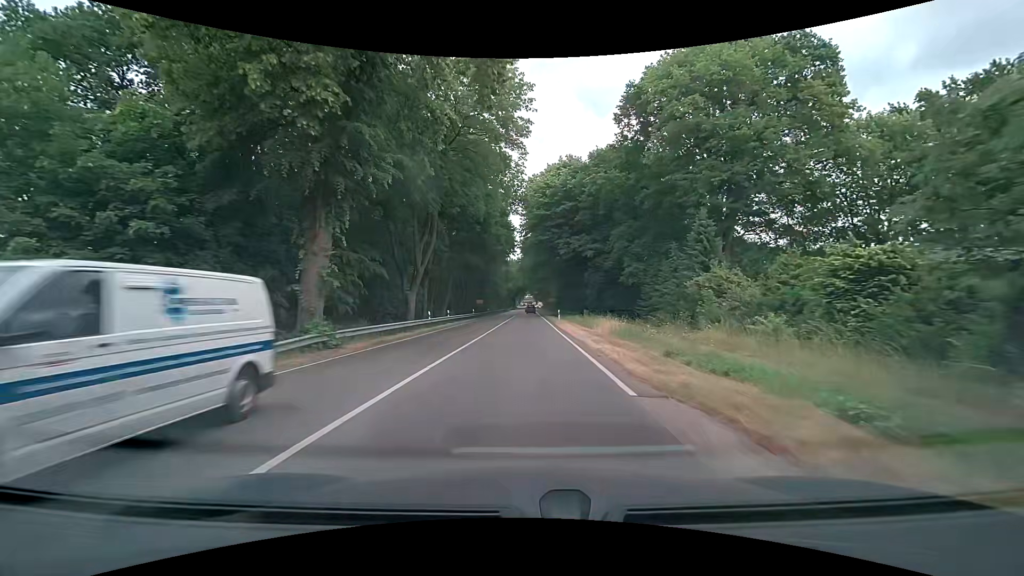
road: primary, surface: asphalt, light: Day
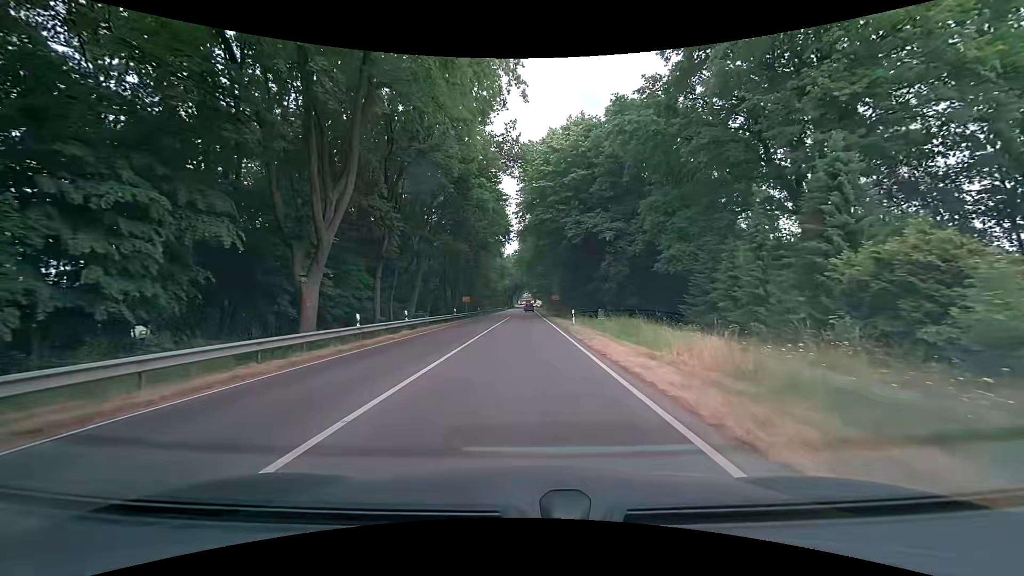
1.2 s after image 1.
(-0.2, +15.2) m; -1°
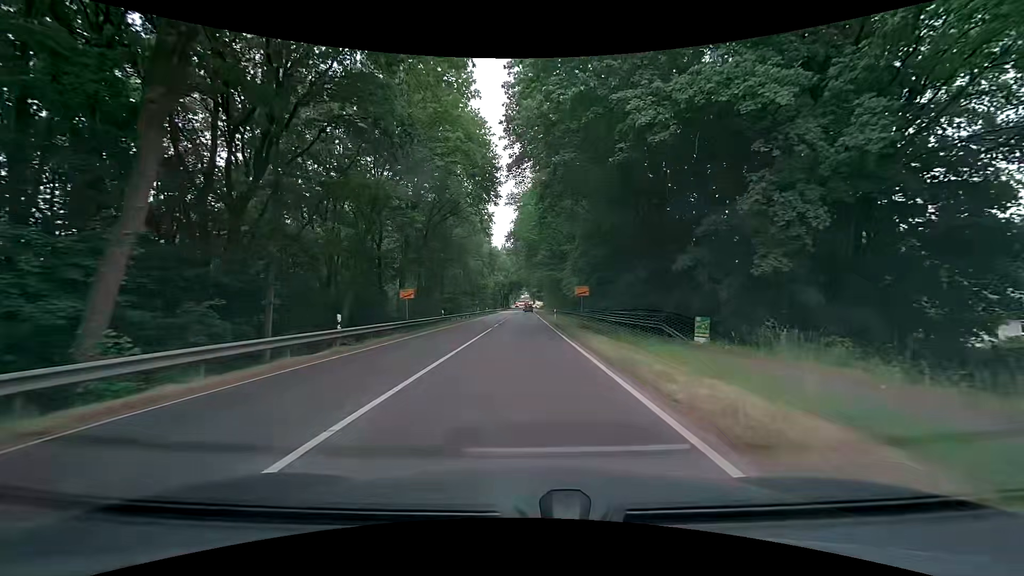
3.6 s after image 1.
(+0.1, +30.4) m; +2°
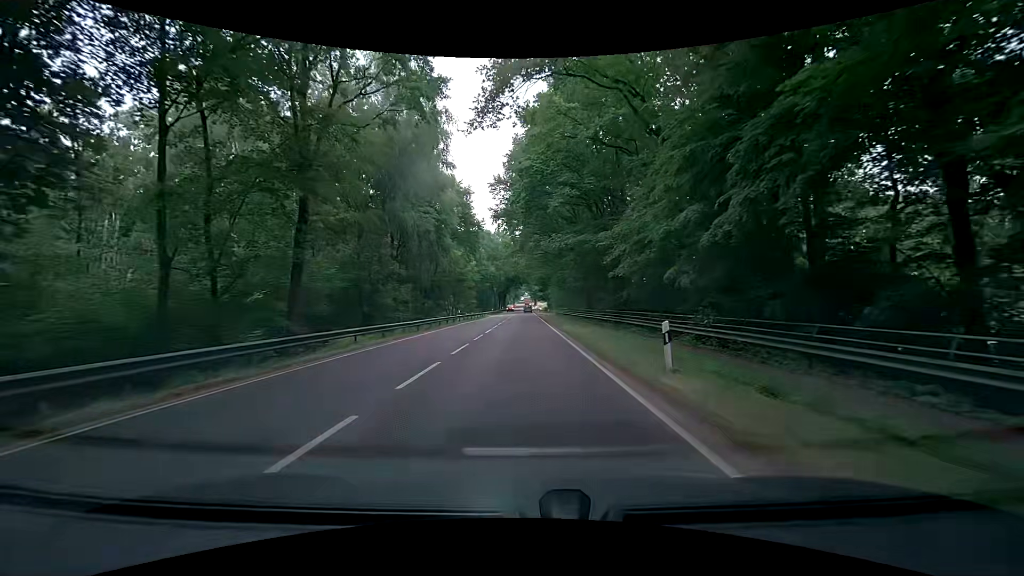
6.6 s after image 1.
(-1.1, +38.4) m; -1°
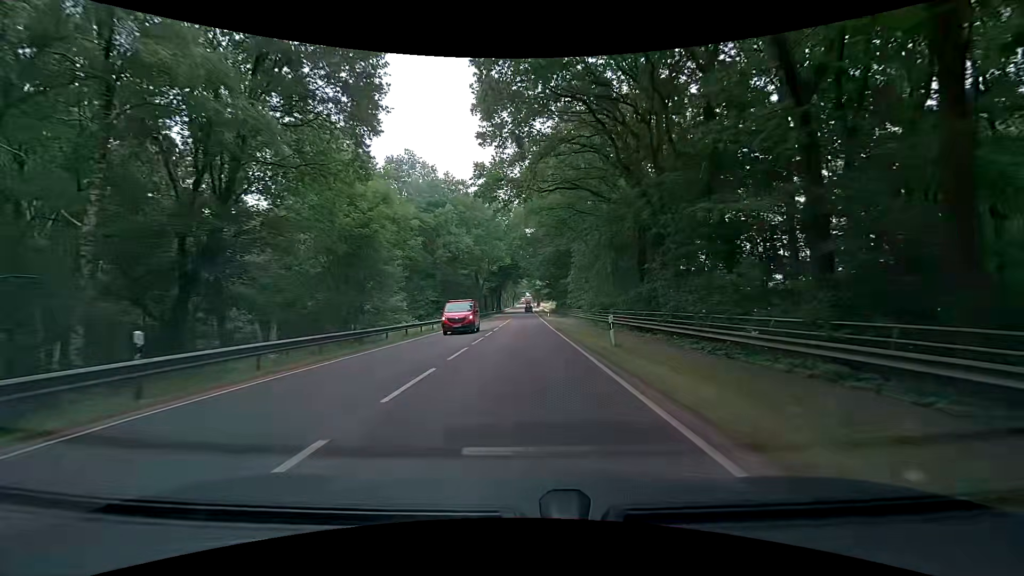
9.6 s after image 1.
(-0.8, +44.5) m; -1°
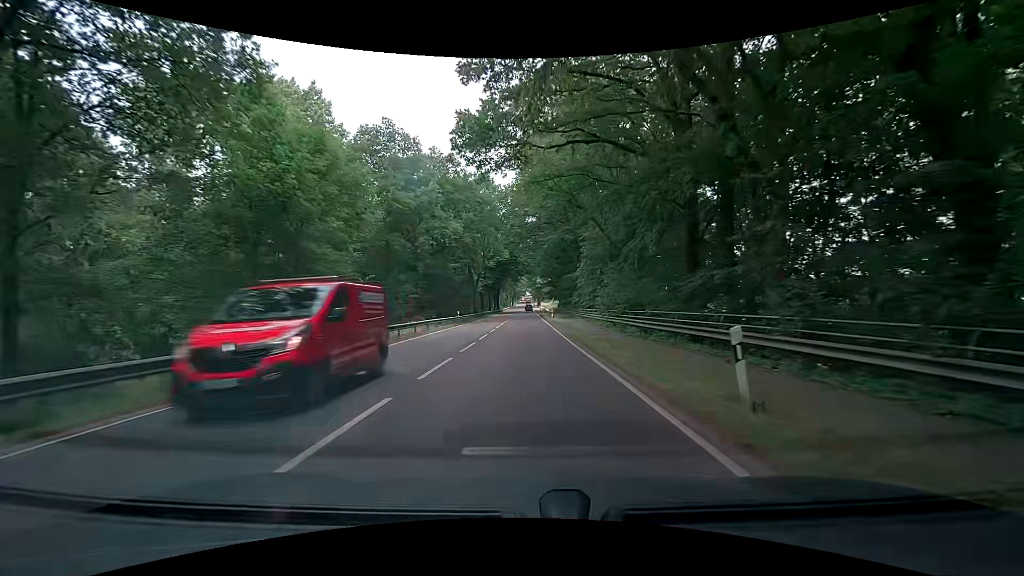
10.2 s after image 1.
(0.0, +10.0) m; -1°
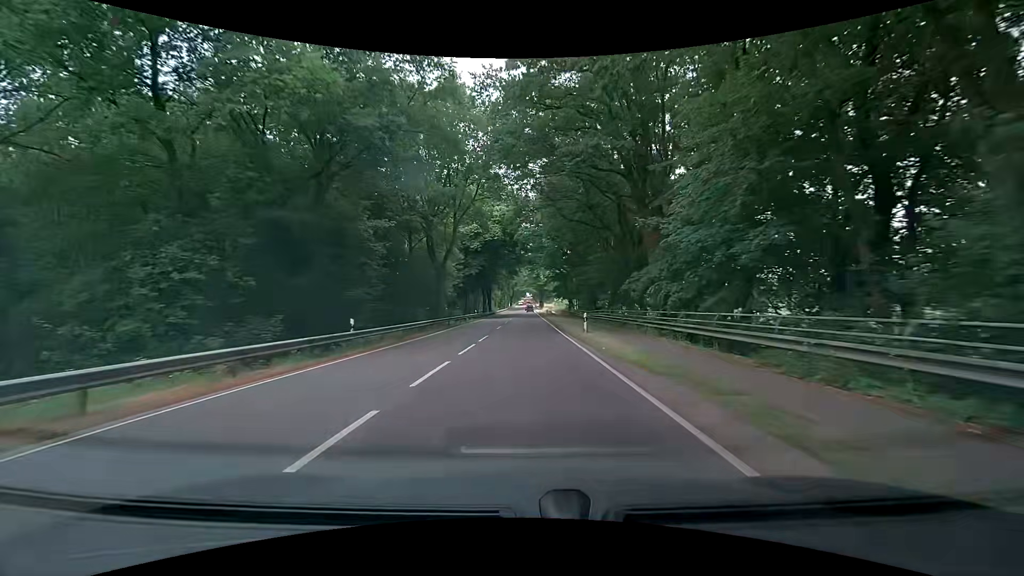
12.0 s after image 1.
(+0.5, +31.8) m; +1°
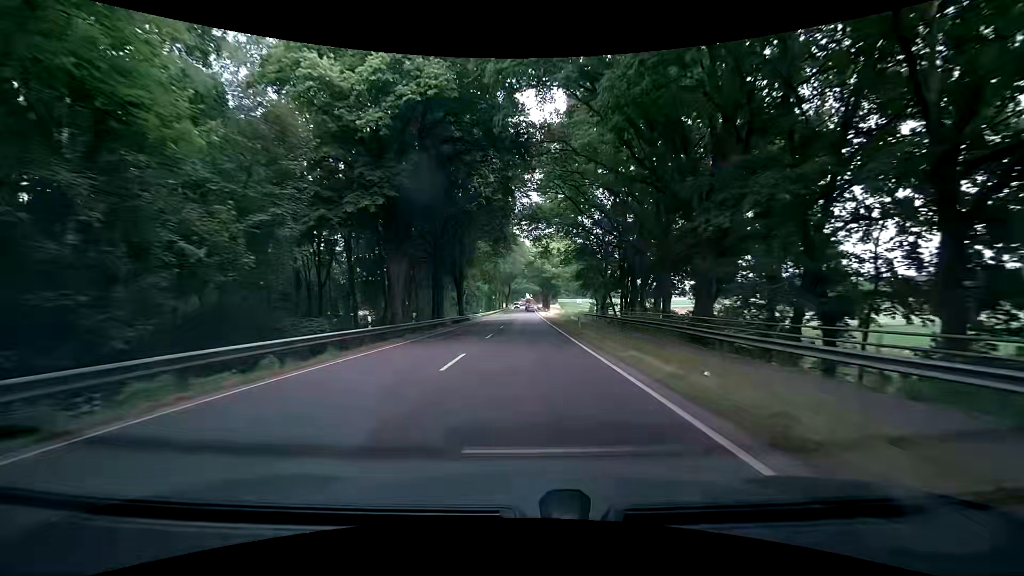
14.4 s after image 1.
(+0.1, +46.5) m; 0°
(0, +10) (0, +20) (0, +30) (0, +40) (0, +50) (0, +60) (+1, +70) (+1, +80) (+1, +90) (+1, +100) m
